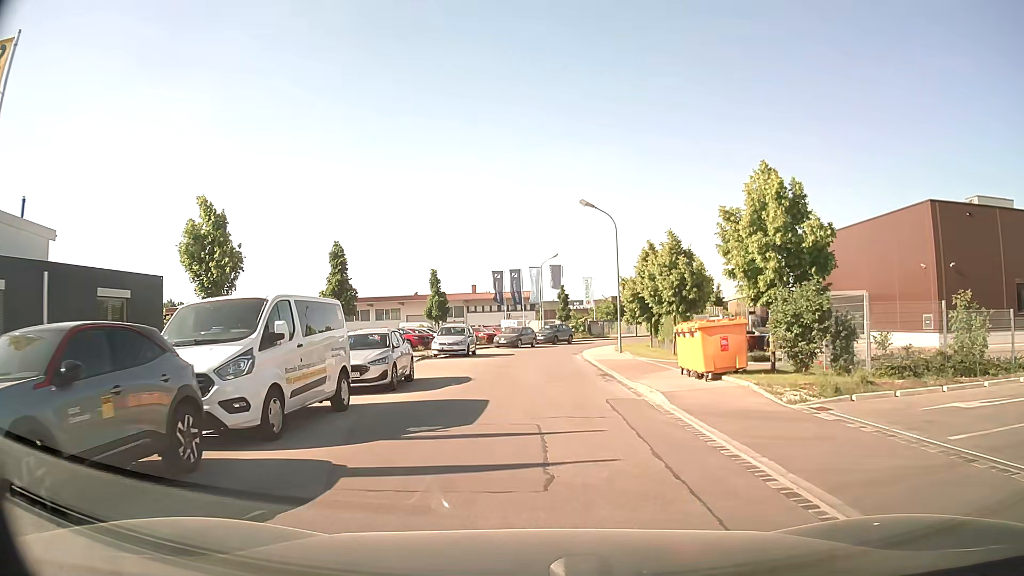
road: unclassified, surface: asphalt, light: Day
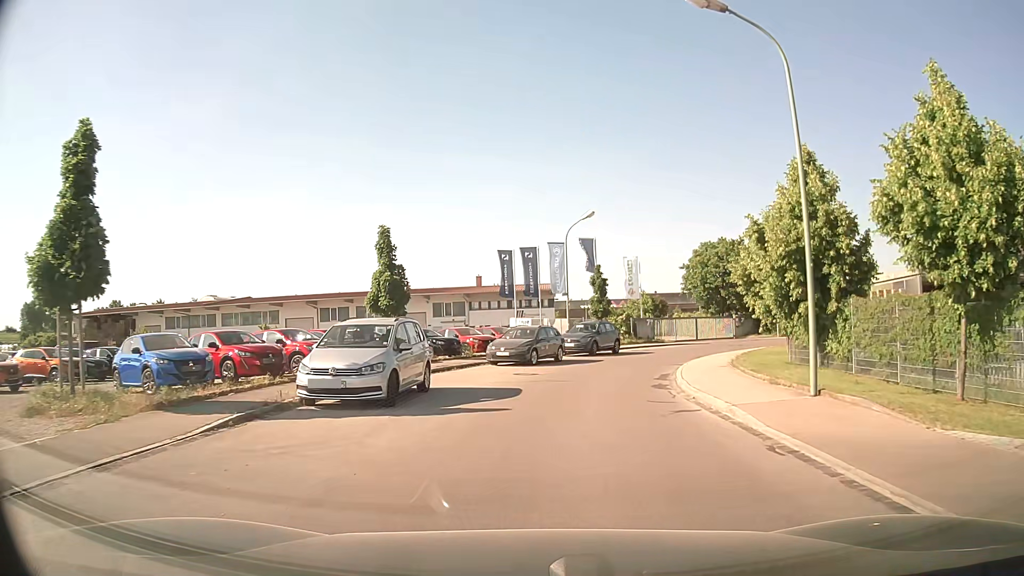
(-0.2, +21.6) m; -1°
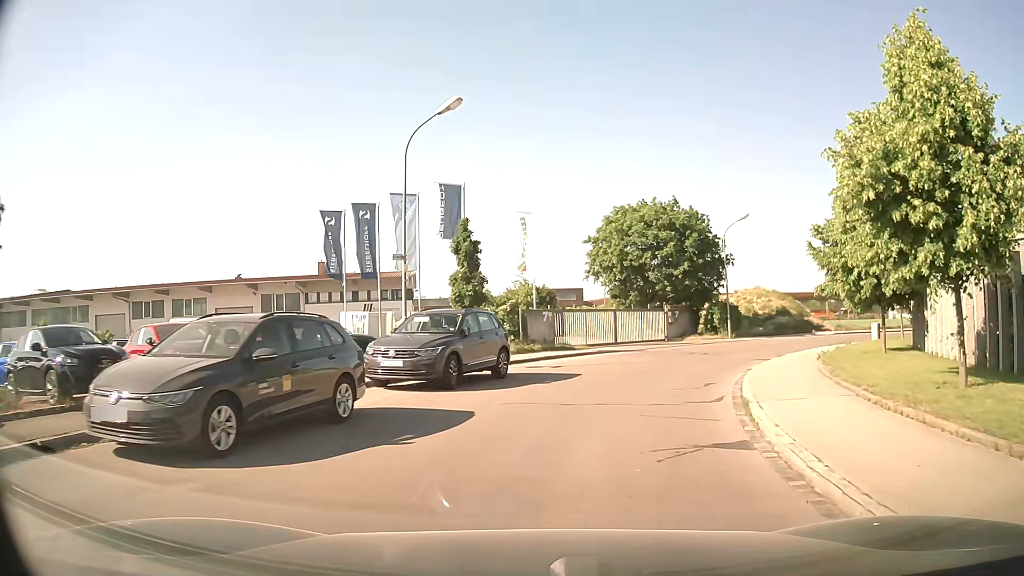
(+1.5, +18.2) m; +11°
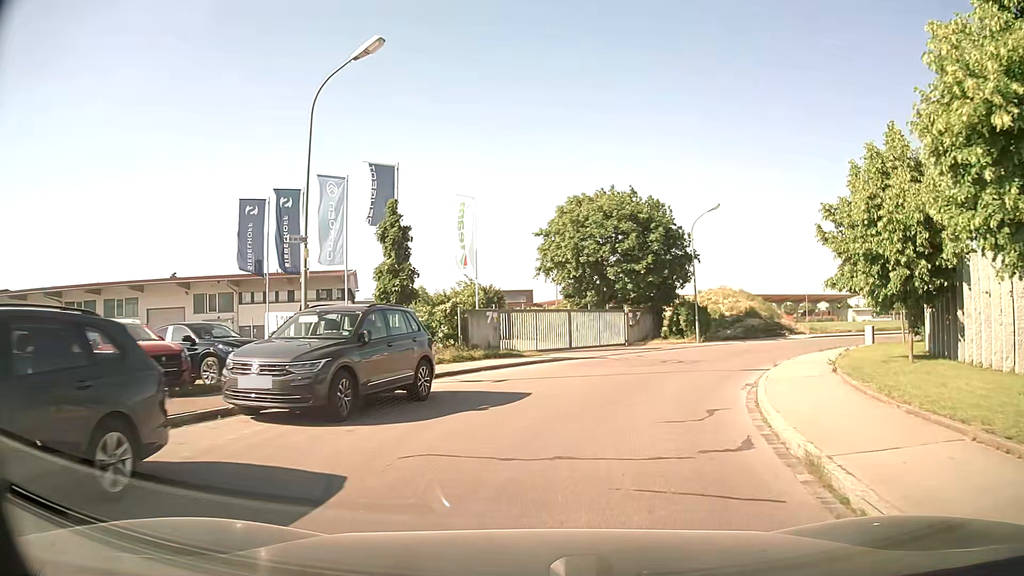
(+0.1, +4.3) m; +3°
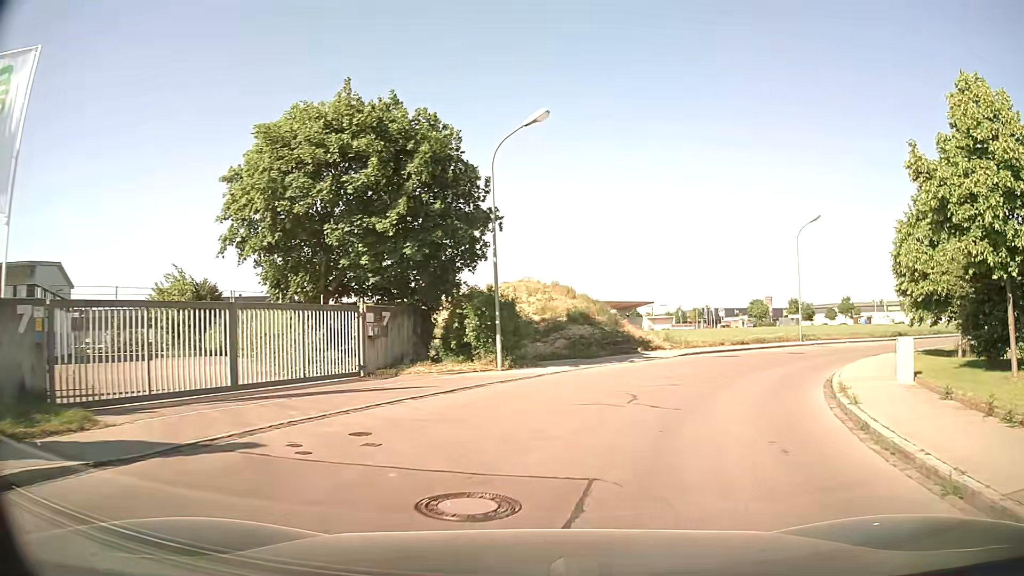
(+3.0, +17.1) m; +20°
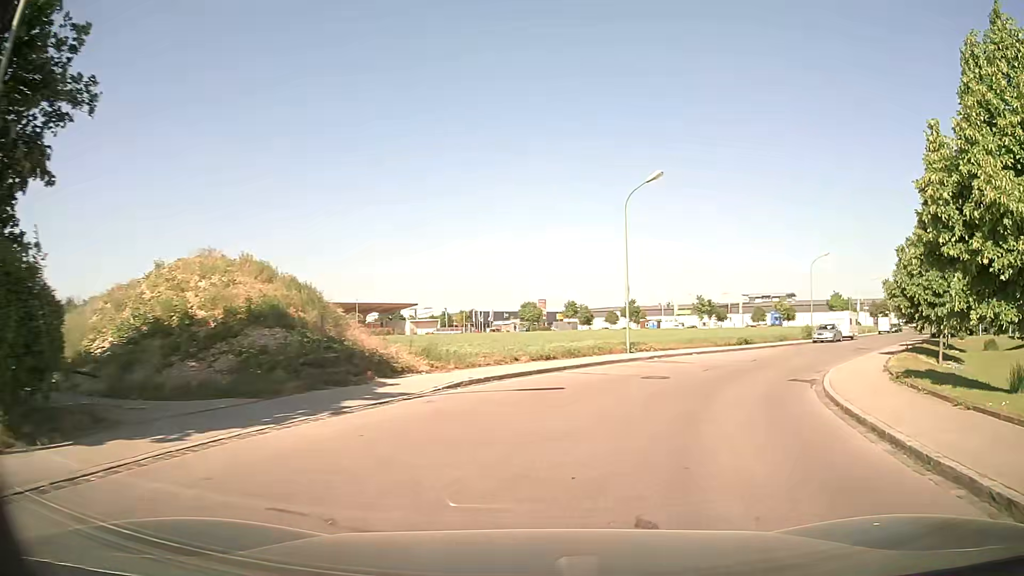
(+2.2, +13.0) m; +21°
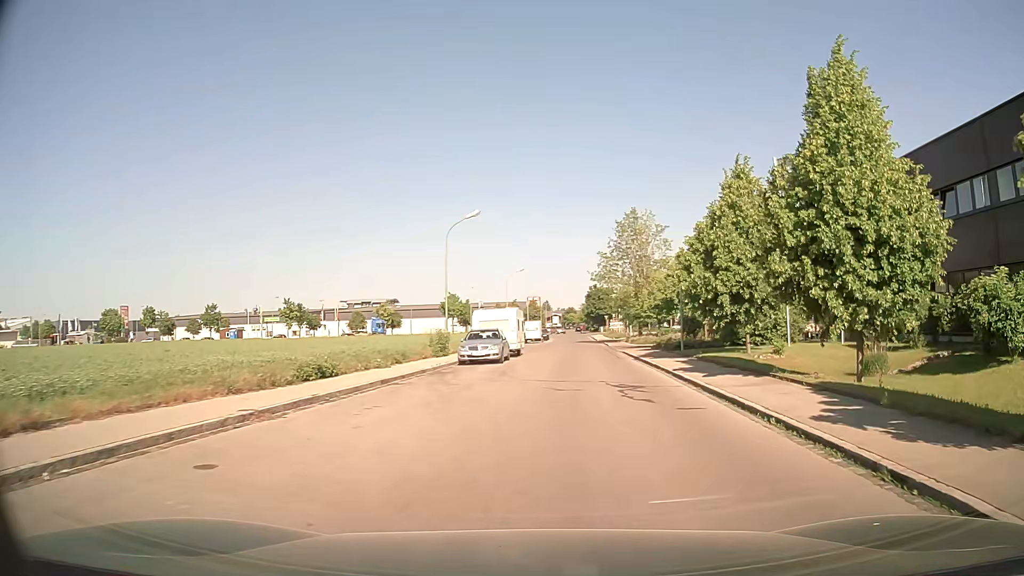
(+6.8, +23.0) m; +34°
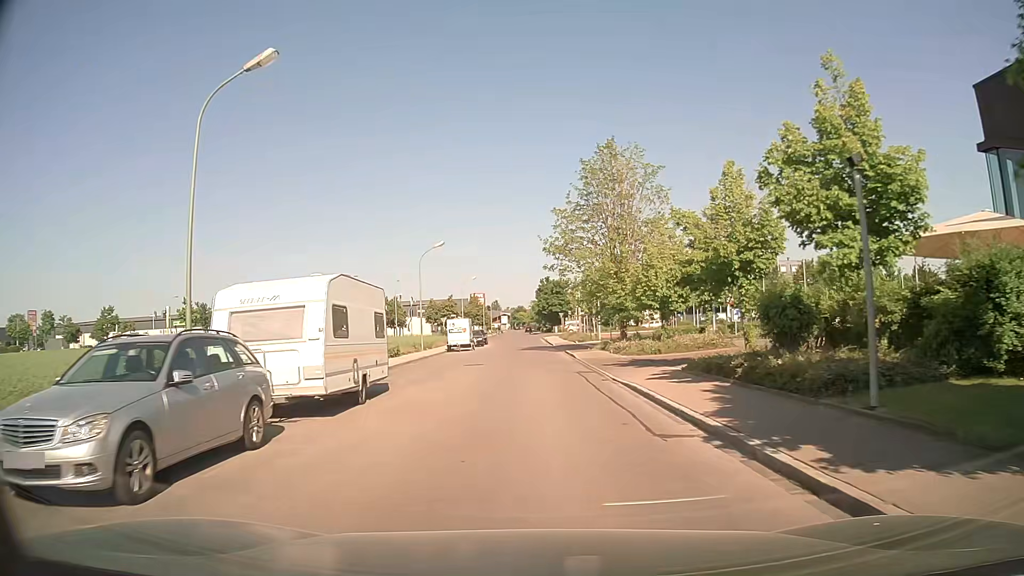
(+1.3, +21.9) m; +3°
(0, +10) (0, +20) (0, +30) (0, +40) (0, +50) (-1, +60) (-1, +70) (-1, +80) (-1, +90) (-1, +100) m
